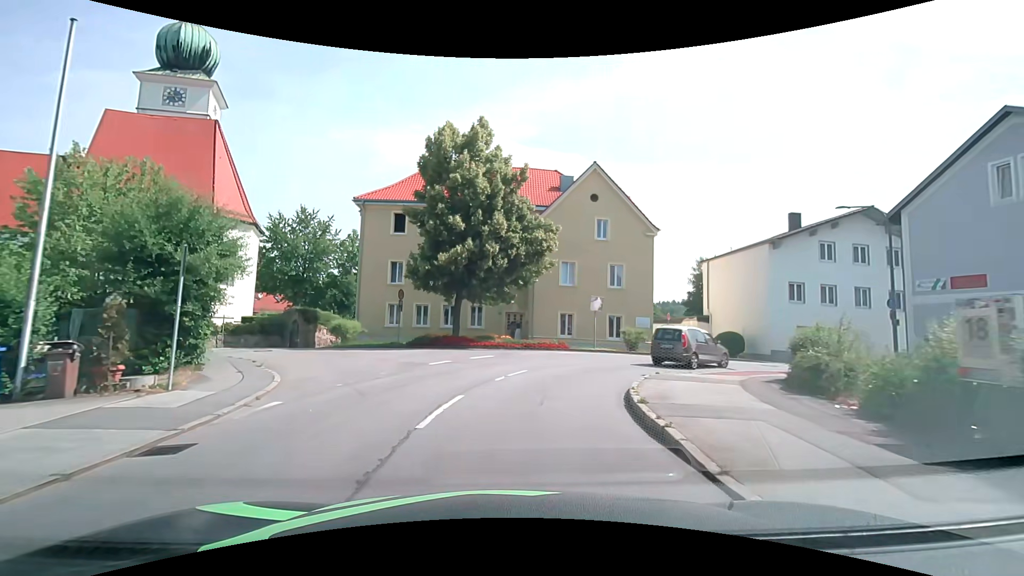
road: unclassified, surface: asphalt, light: Day
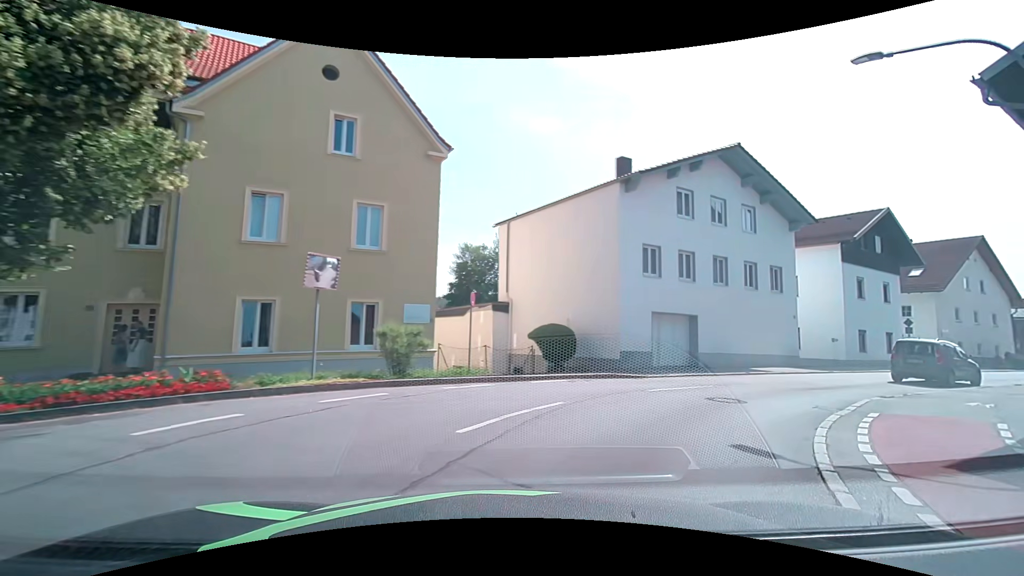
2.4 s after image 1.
(+2.7, +16.8) m; +28°
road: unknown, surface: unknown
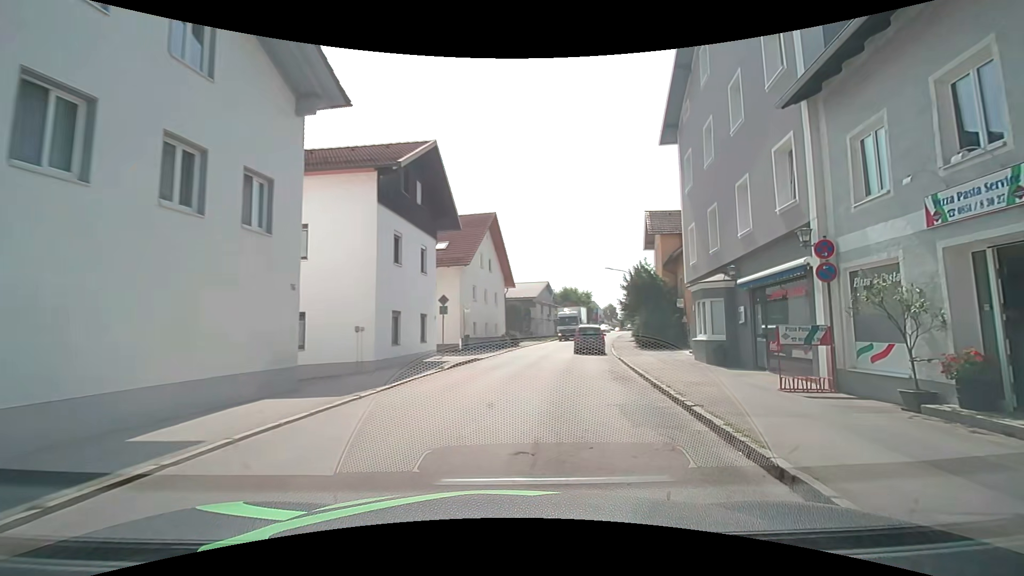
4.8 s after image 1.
(+7.4, +15.0) m; +52°
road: unclassified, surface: asphalt
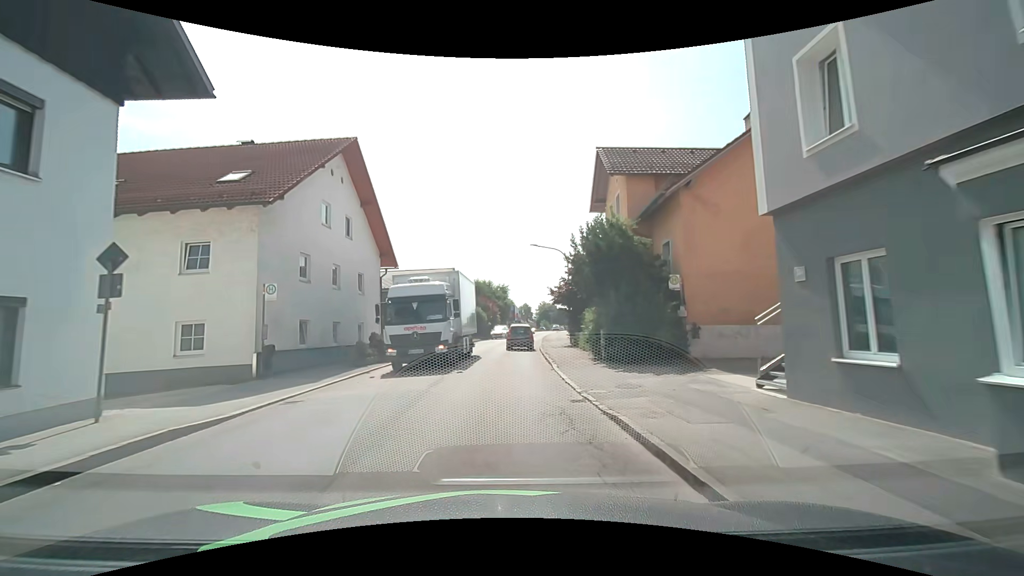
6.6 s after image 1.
(+1.6, +15.3) m; +9°
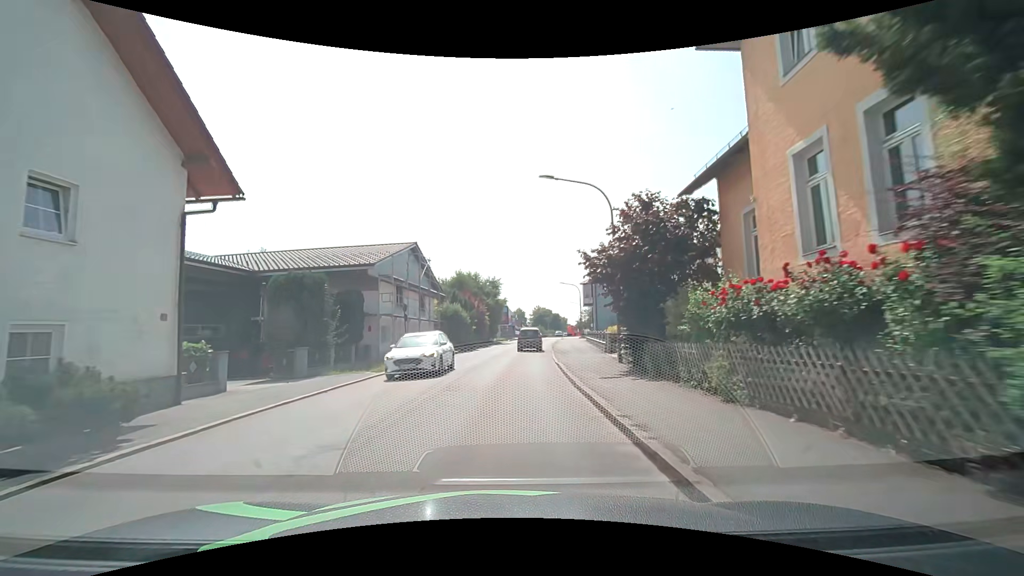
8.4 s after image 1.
(+0.2, +17.6) m; +2°
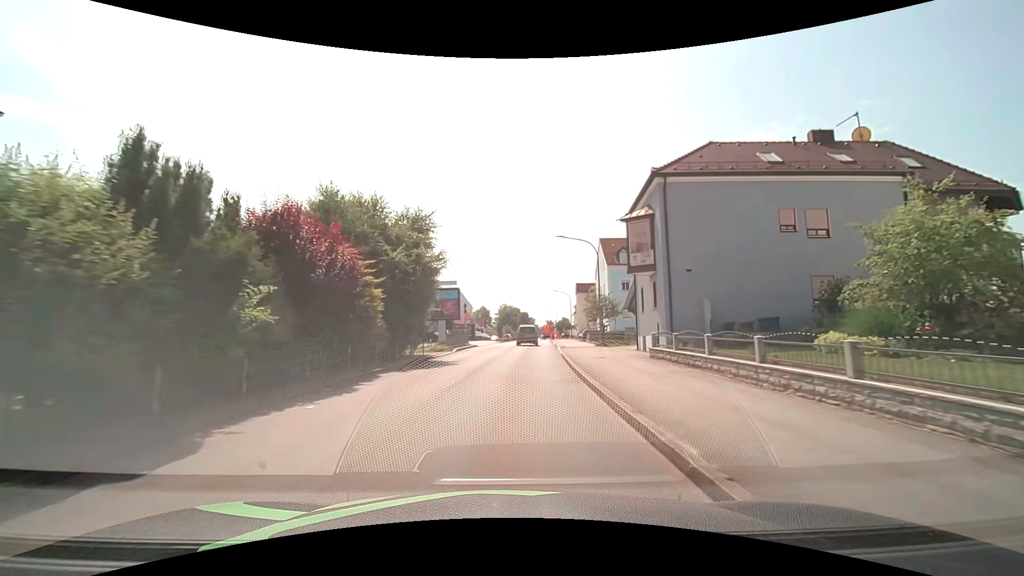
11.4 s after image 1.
(+1.0, +33.2) m; +4°
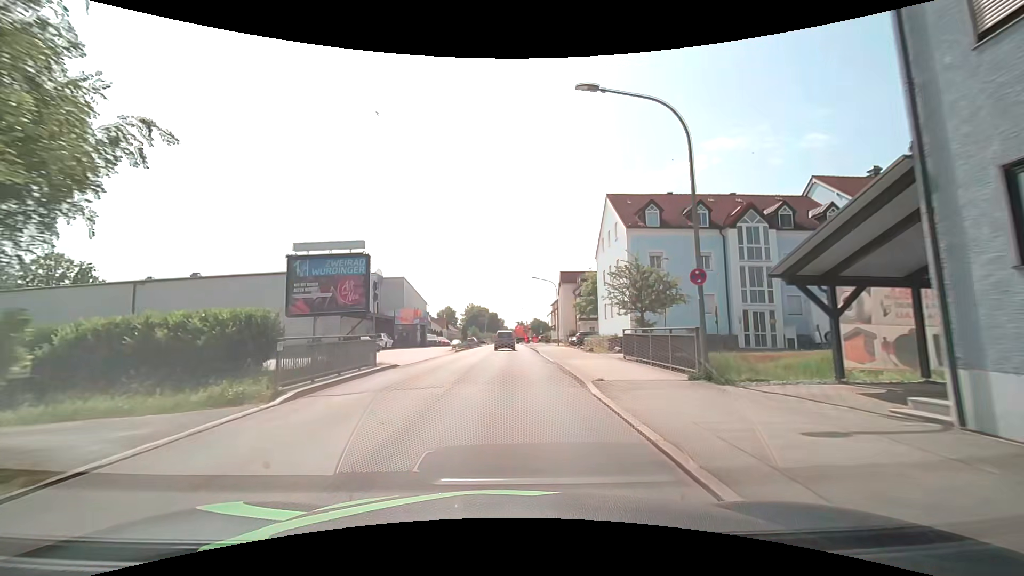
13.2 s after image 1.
(+0.6, +21.2) m; +3°
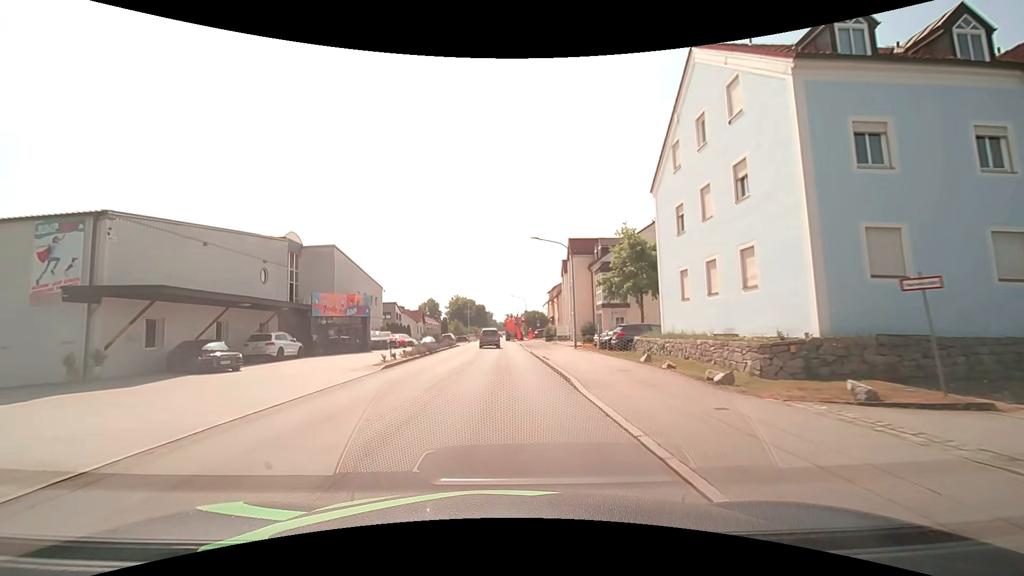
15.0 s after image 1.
(+0.3, +21.1) m; +1°
(0, +10) (0, +20) (0, +30) (0, +40) (-1, +50) (-2, +60) (-3, +70) (-3, +80) (-2, +90) (-1, +100) m
